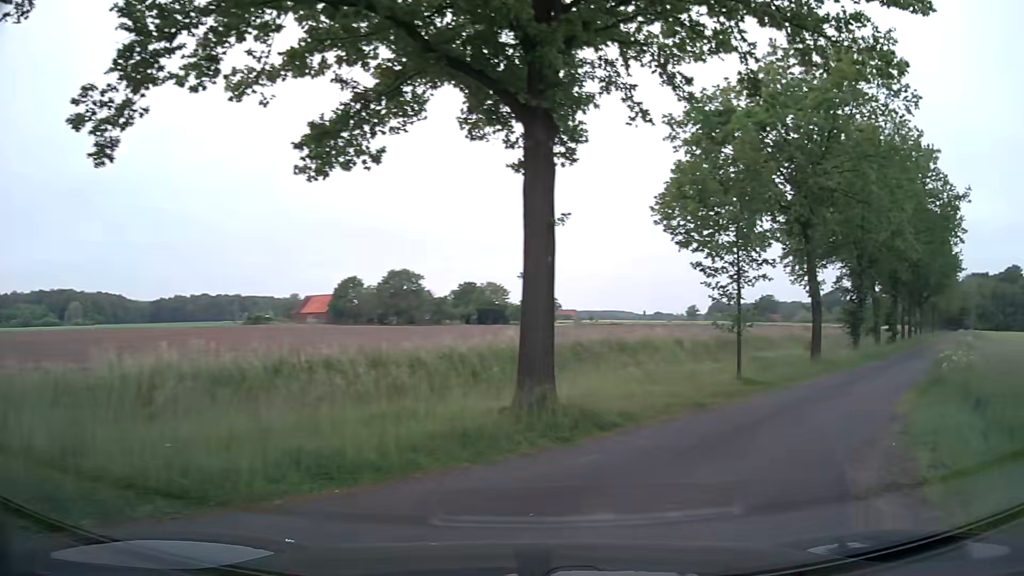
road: unclassified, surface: asphalt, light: Day
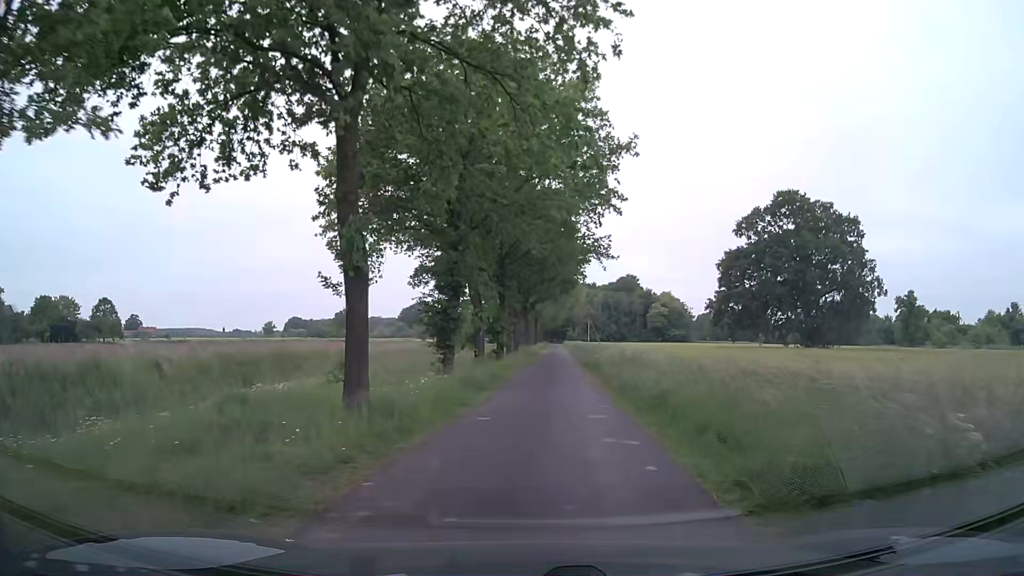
(+6.7, +14.4) m; +36°
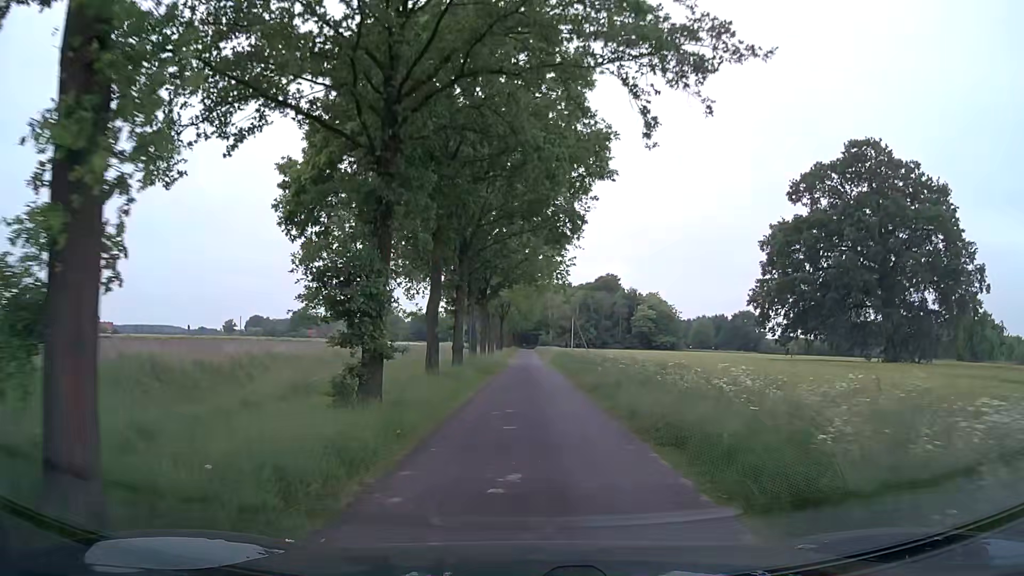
(+1.1, +27.2) m; +3°
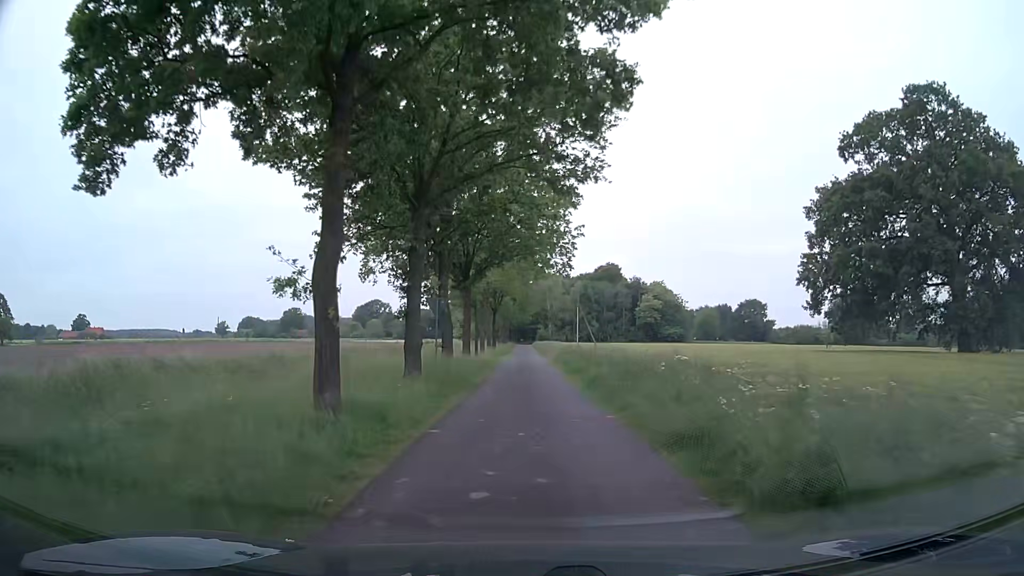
(+0.1, +12.0) m; 0°
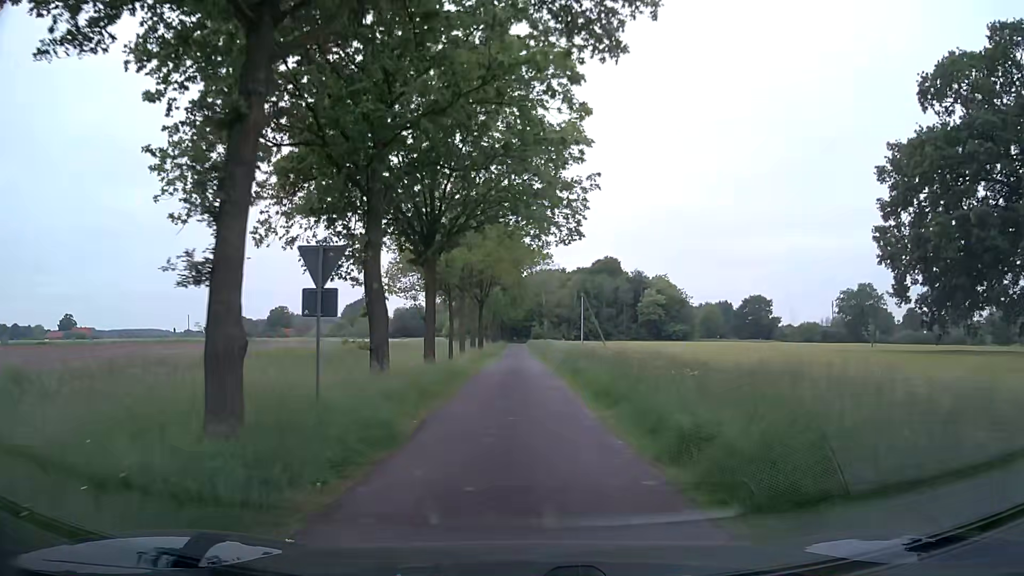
(+0.1, +12.7) m; +1°
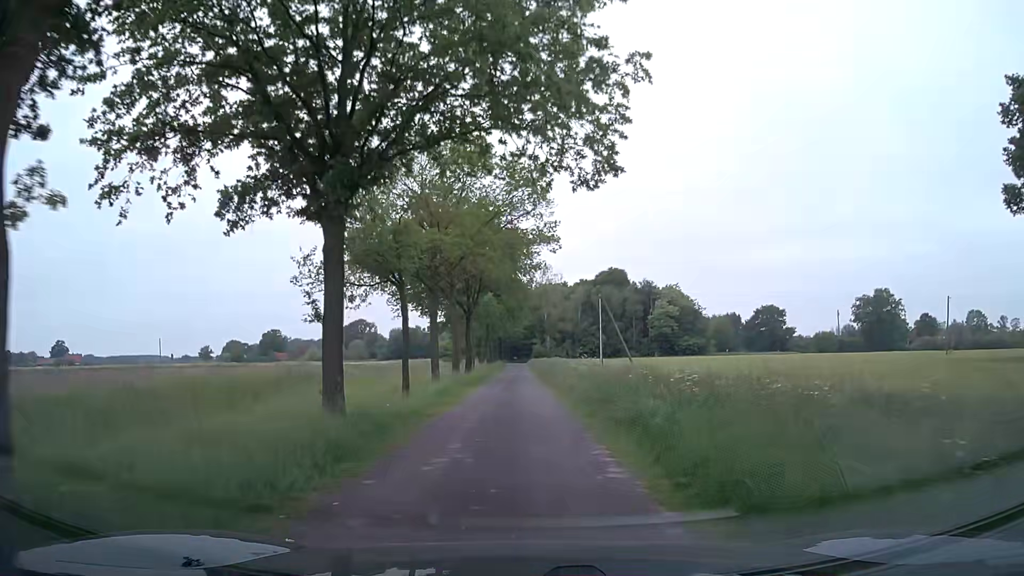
(+0.1, +13.6) m; +1°
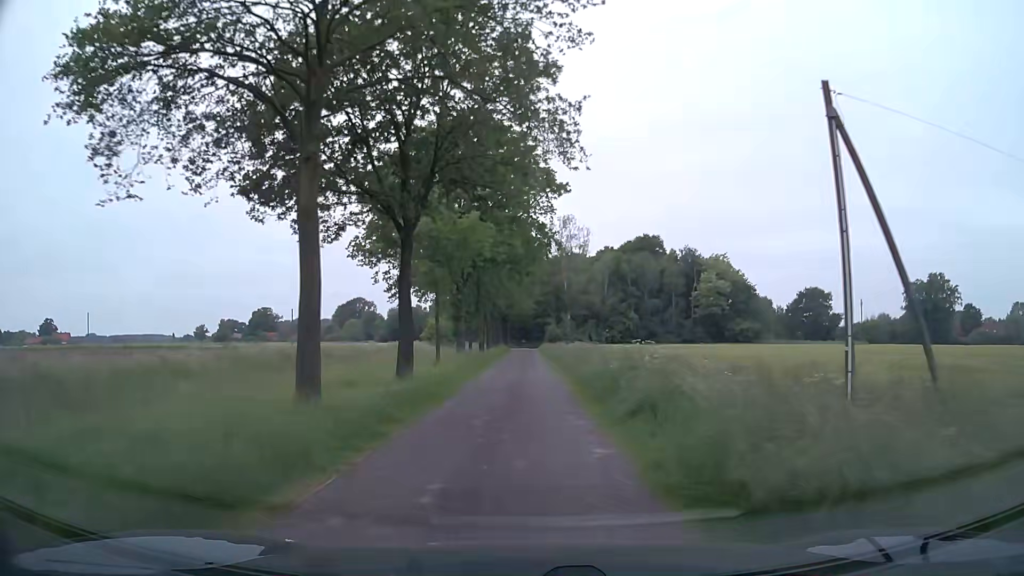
(-0.7, +30.0) m; -2°
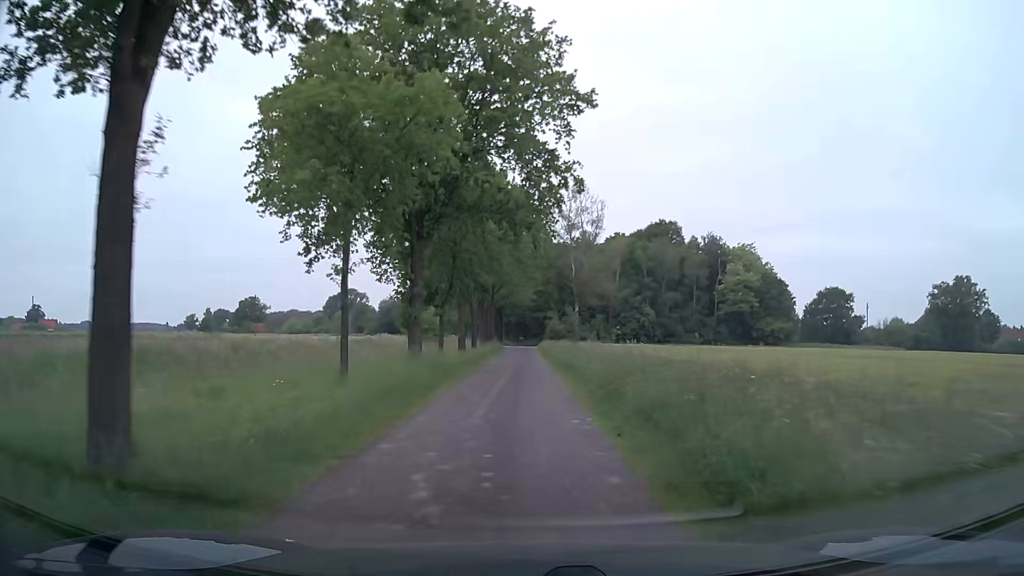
(+0.1, +15.7) m; +1°
(0, +10) (0, +20) (0, +30) (0, +40) (-1, +50) (-1, +60) (-1, +70) (-1, +80) (-1, +90) (-1, +100) m
